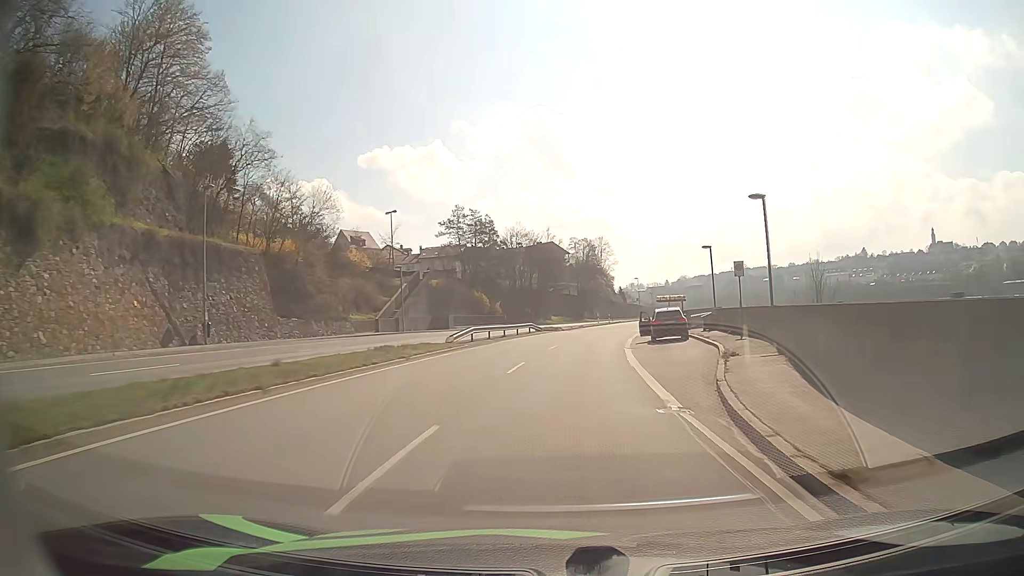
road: primary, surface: asphalt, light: Day
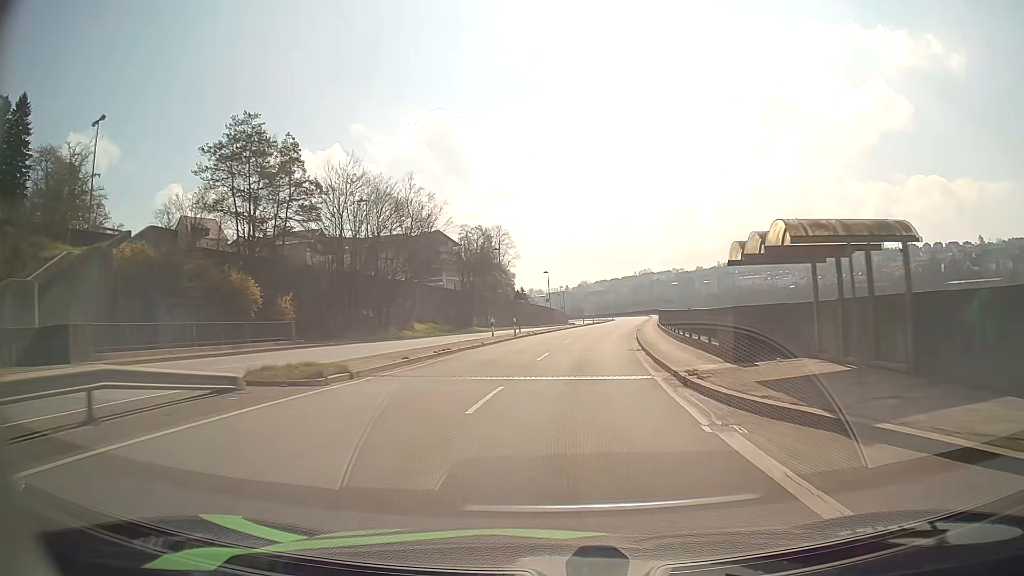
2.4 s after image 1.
(+3.0, +42.5) m; +8°
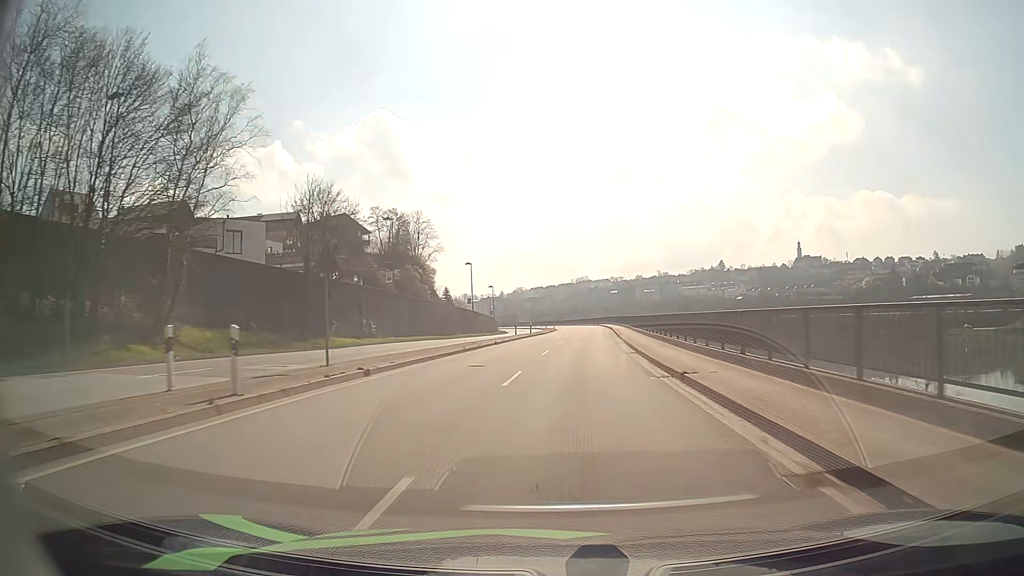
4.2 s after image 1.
(+1.7, +31.7) m; +6°
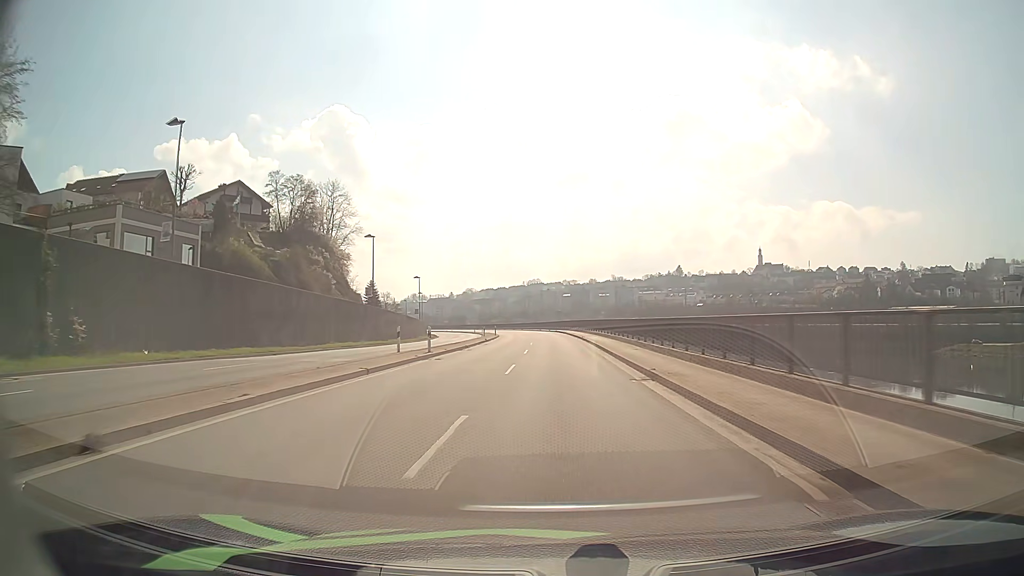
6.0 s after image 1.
(+1.2, +31.9) m; +4°
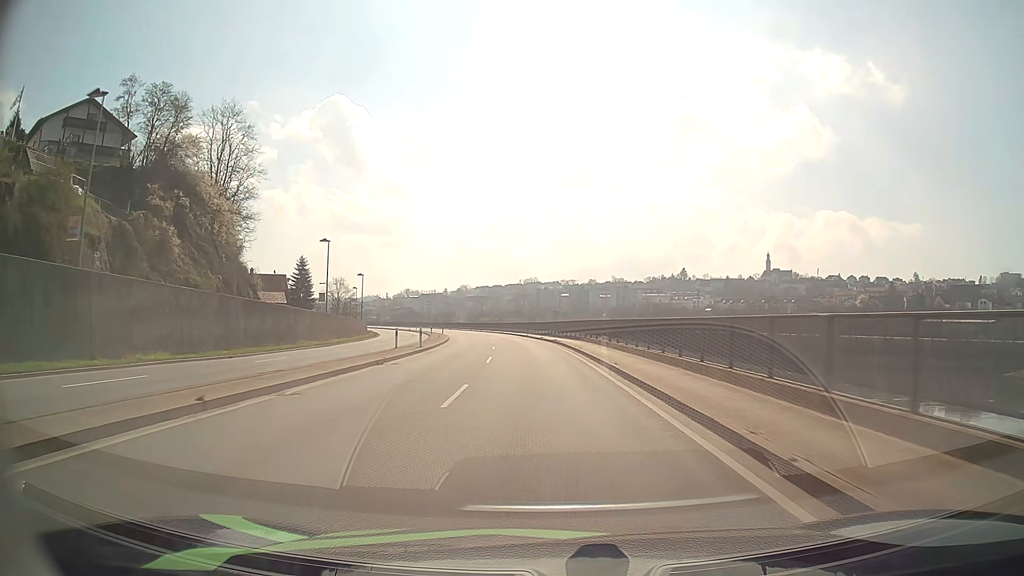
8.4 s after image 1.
(+0.4, +43.3) m; +1°
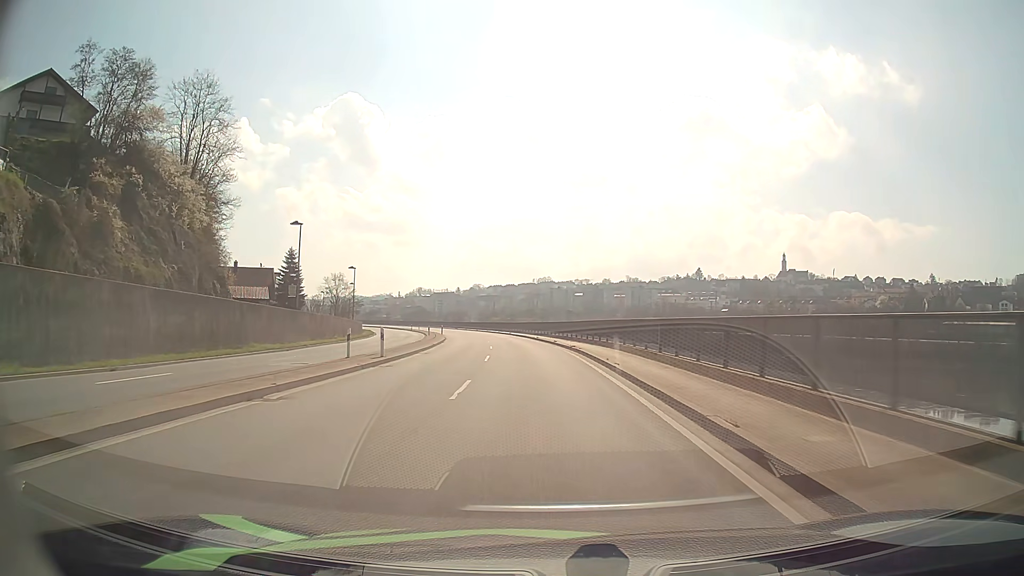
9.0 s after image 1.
(-0.1, +10.9) m; -1°
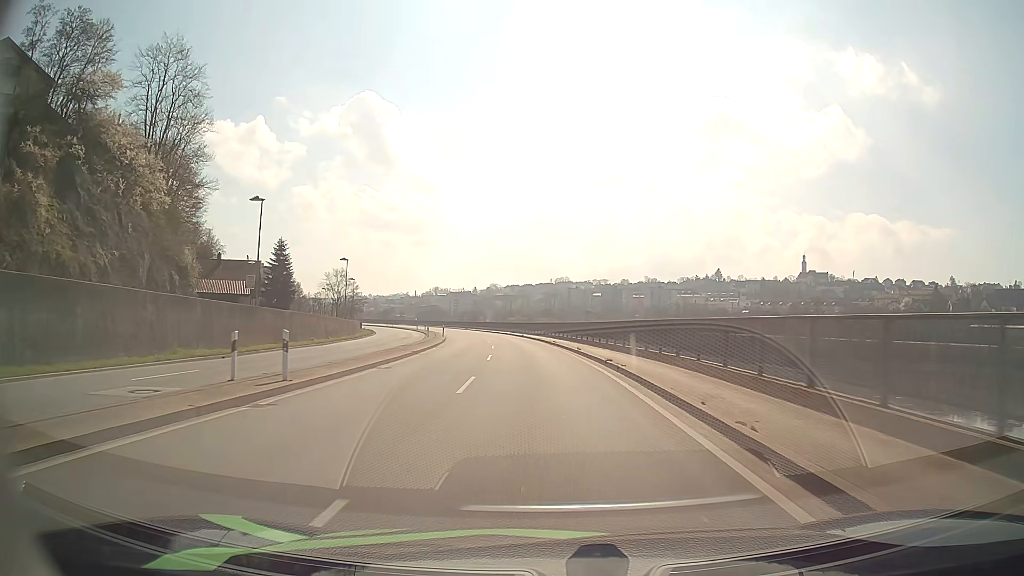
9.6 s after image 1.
(-0.1, +10.9) m; -2°
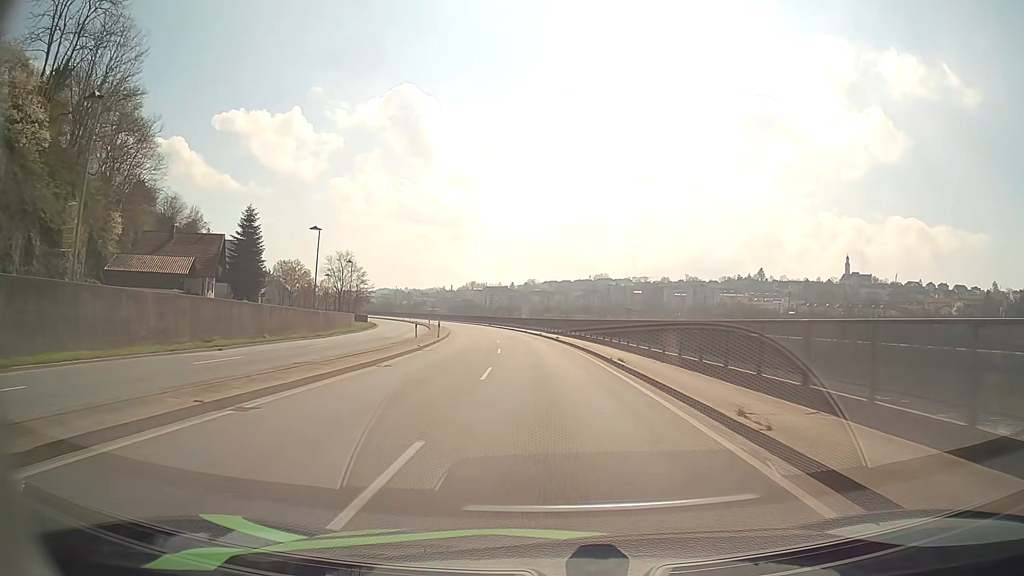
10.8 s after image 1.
(-0.6, +21.6) m; -3°
(0, +10) (0, +20) (-1, +30) (-2, +40) (-3, +50) (-4, +60) (-5, +70) (-7, +80) (-9, +89) (-11, +99) m
